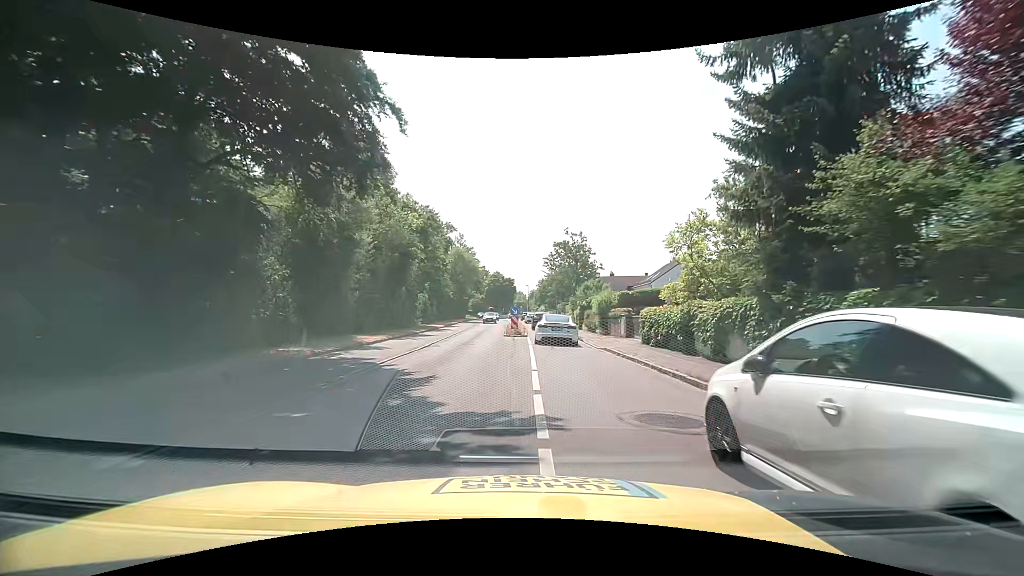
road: tertiary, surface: asphalt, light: Day
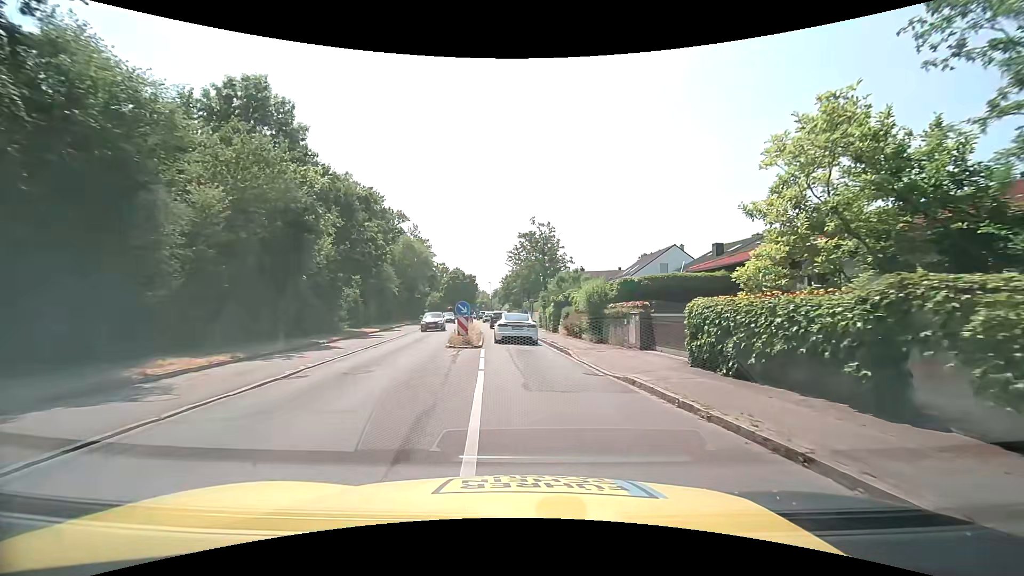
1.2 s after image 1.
(+0.4, +10.7) m; +4°
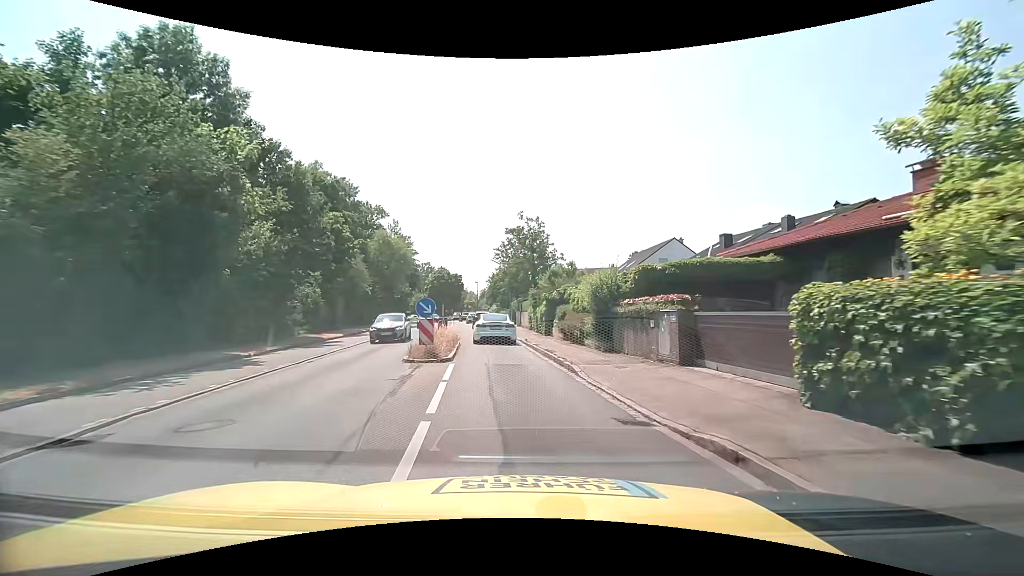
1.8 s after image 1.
(+0.1, +5.4) m; +2°
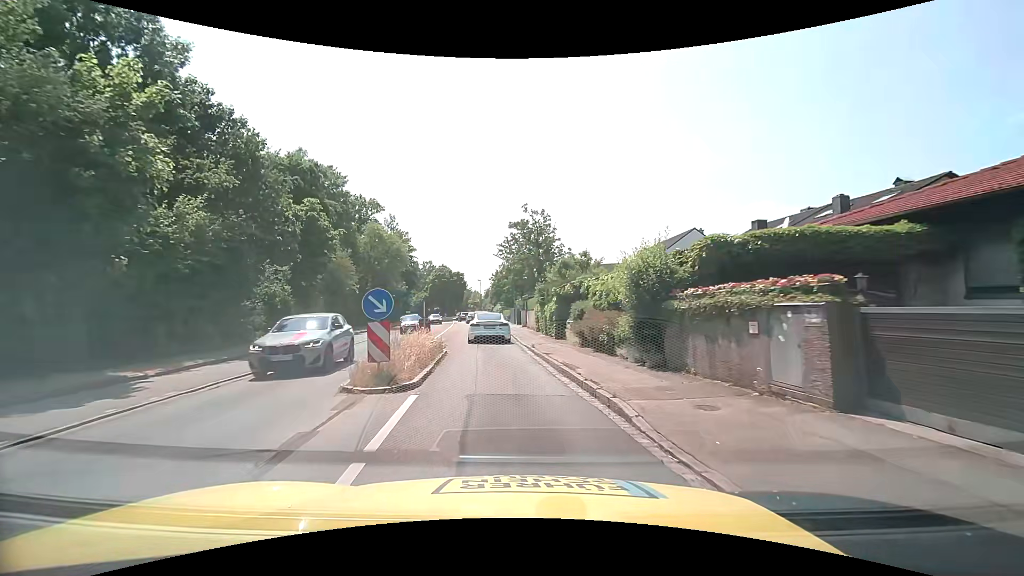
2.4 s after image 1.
(0.0, +5.4) m; -1°
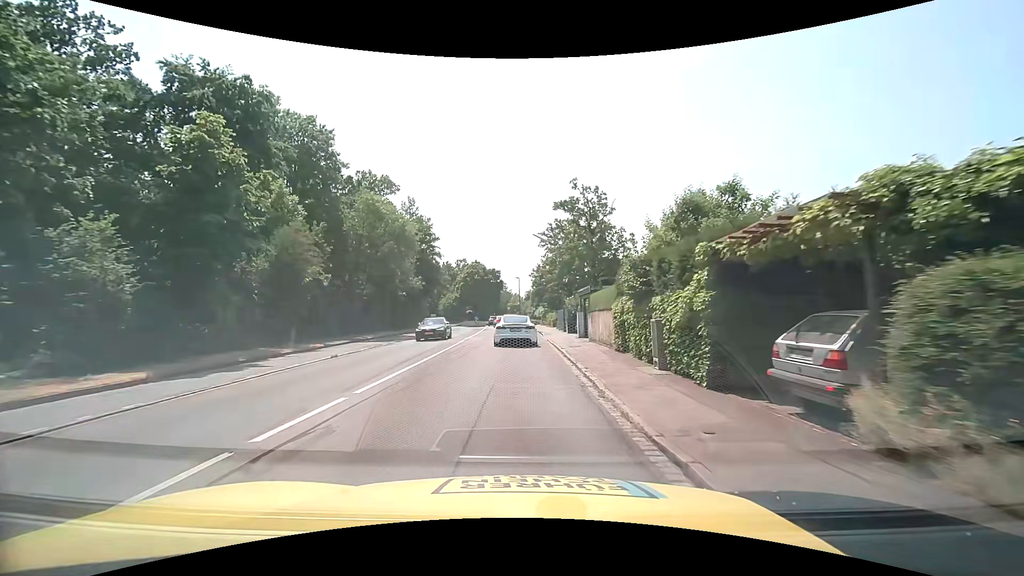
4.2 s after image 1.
(-0.6, +16.2) m; -4°
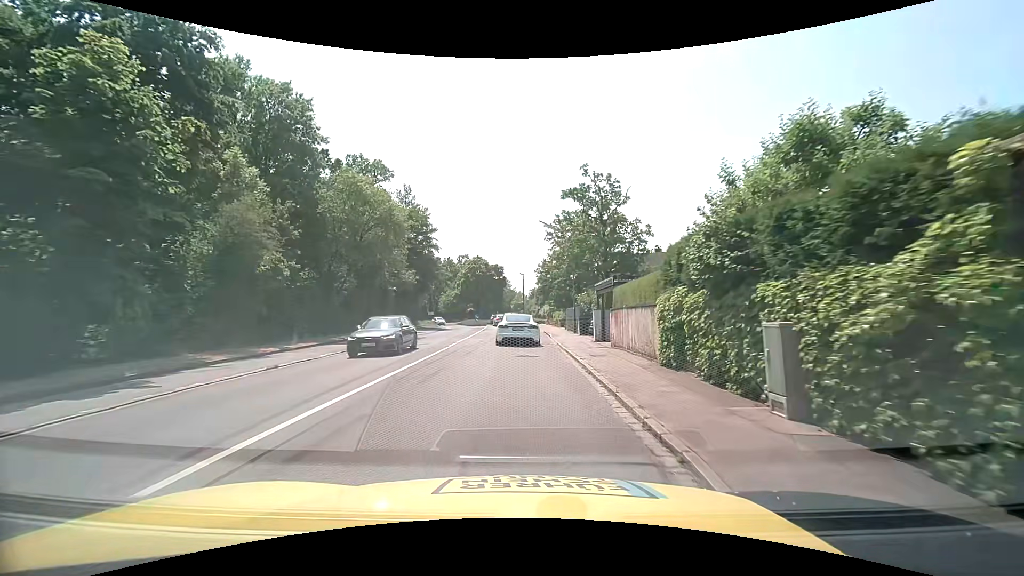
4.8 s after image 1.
(0.0, +5.3) m; -1°
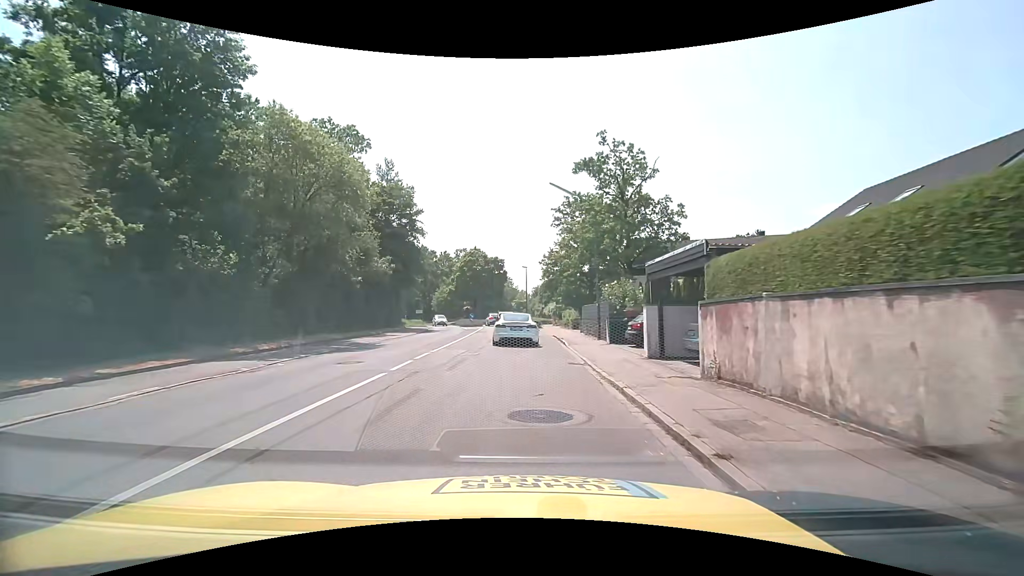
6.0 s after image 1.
(0.0, +10.1) m; 0°
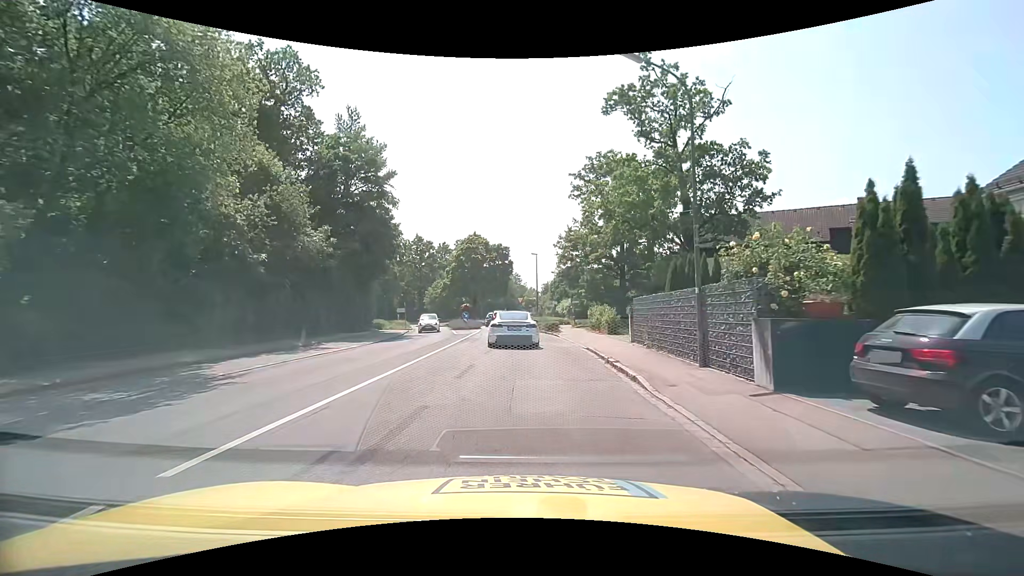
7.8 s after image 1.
(-0.2, +13.5) m; -1°
(0, +10) (0, +20) (-1, +30) (-2, +40) (-3, +50) (-2, +60) (+1, +69) (+1, +79) (+1, +89) (+1, +99) m
